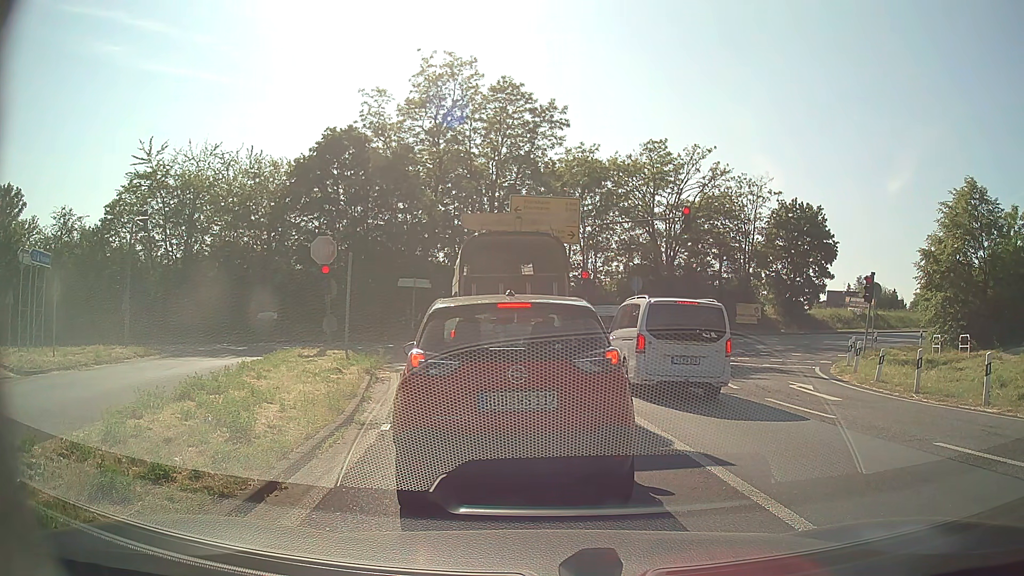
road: motorway_link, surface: asphalt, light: Day
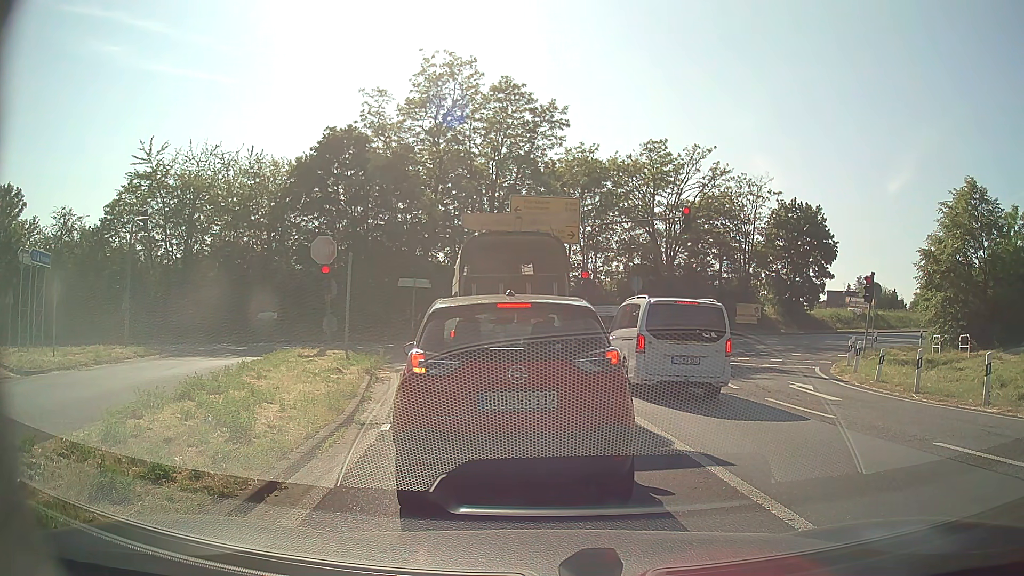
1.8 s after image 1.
(0.0, 0.0) m; 0°
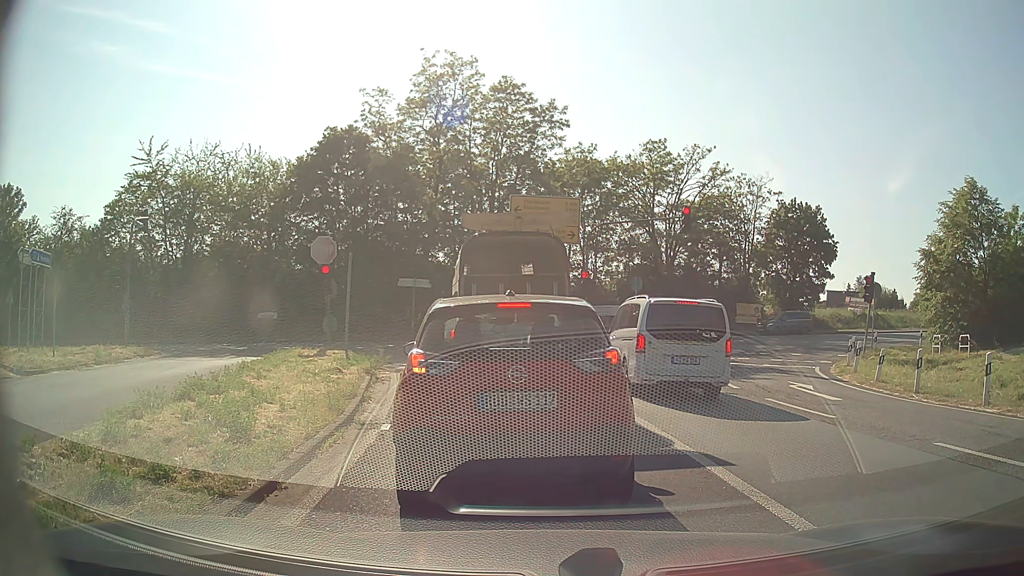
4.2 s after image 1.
(0.0, 0.0) m; 0°
(-1, +10) (-3, +20) (-7, +29) (-15, +34) (-25, +33) (-34, +29) (-43, +25) (-52, +20) (-61, +16) (-70, +11) m
